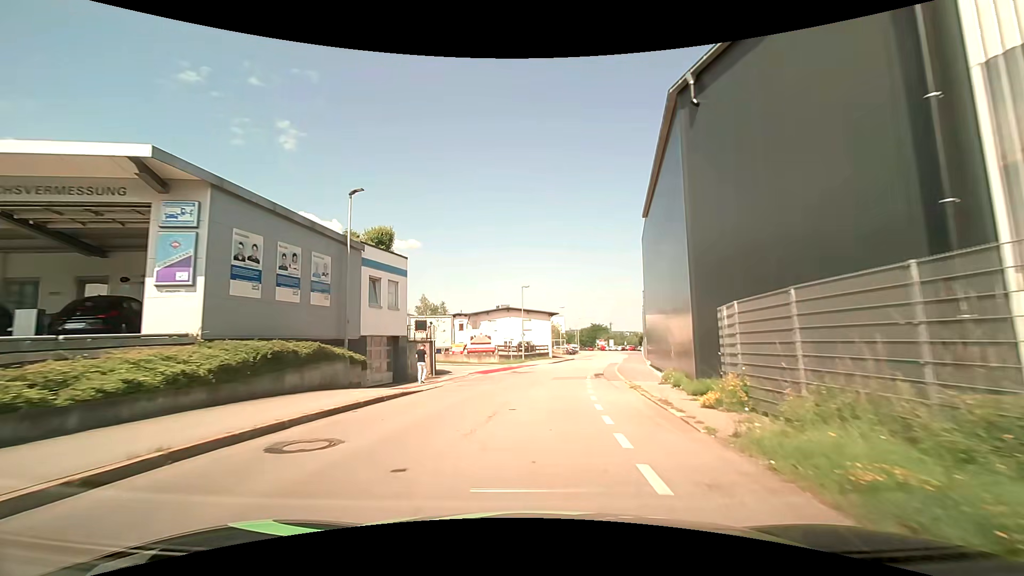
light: Day
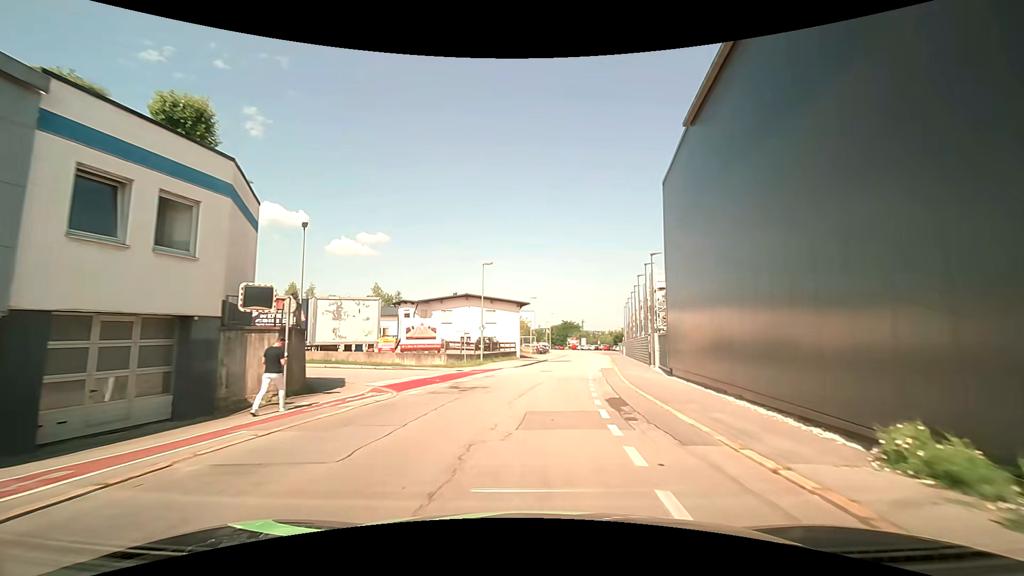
(+0.2, +13.3) m; +2°
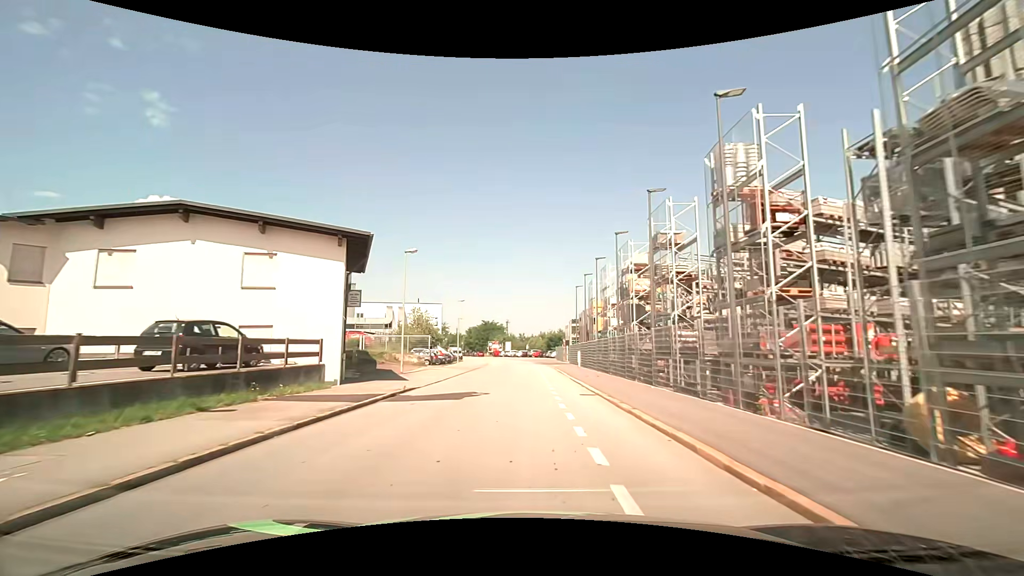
(+4.2, +34.0) m; +10°
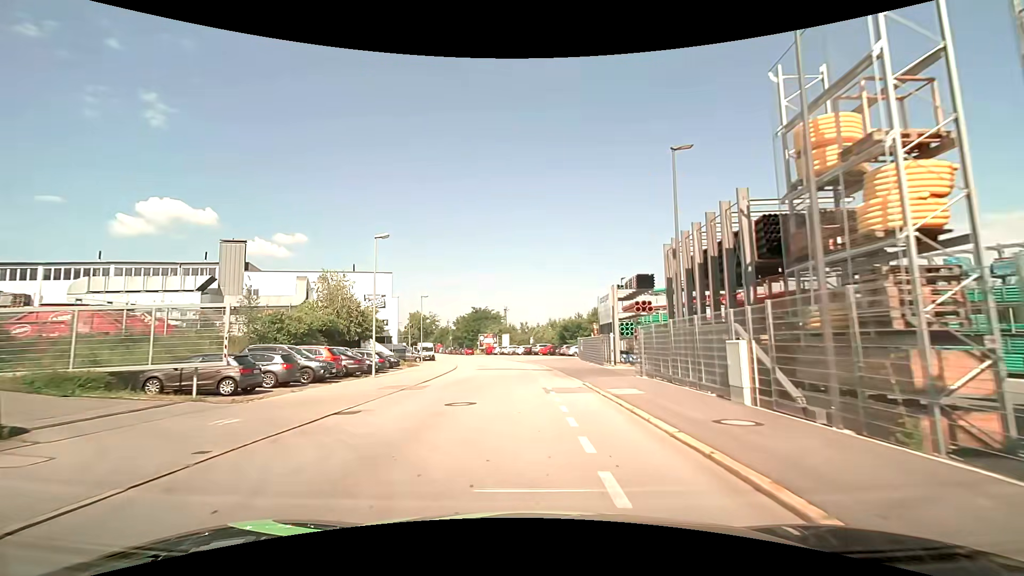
(+0.2, +34.2) m; 0°
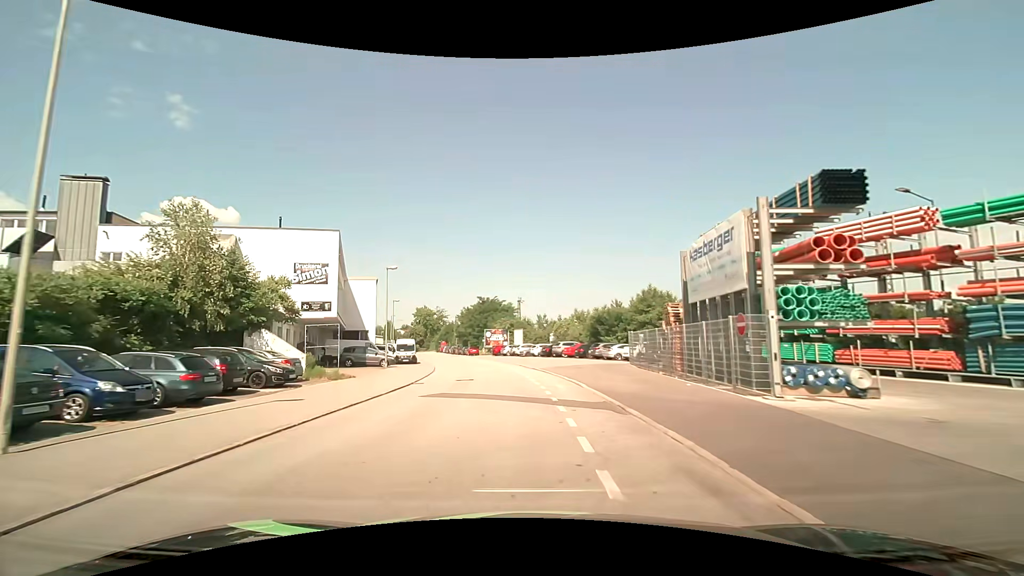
(-0.4, +20.0) m; -3°
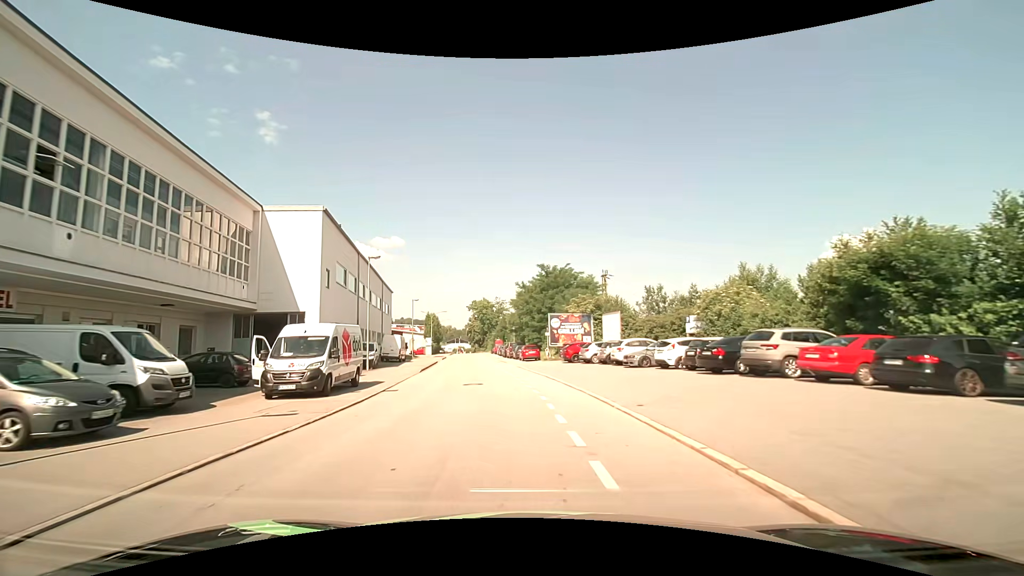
(-2.0, +33.9) m; -8°
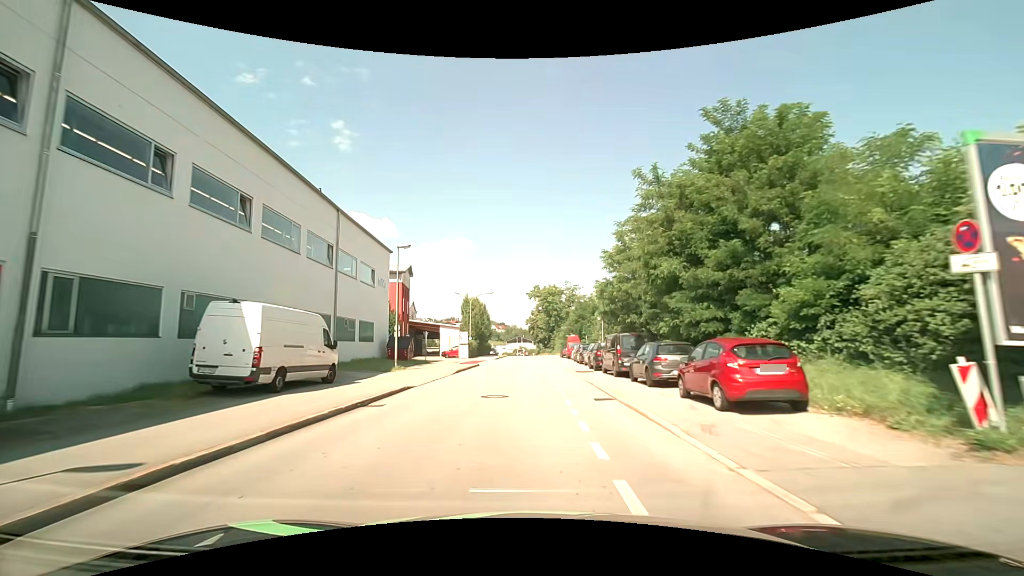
(-3.0, +35.2) m; -8°
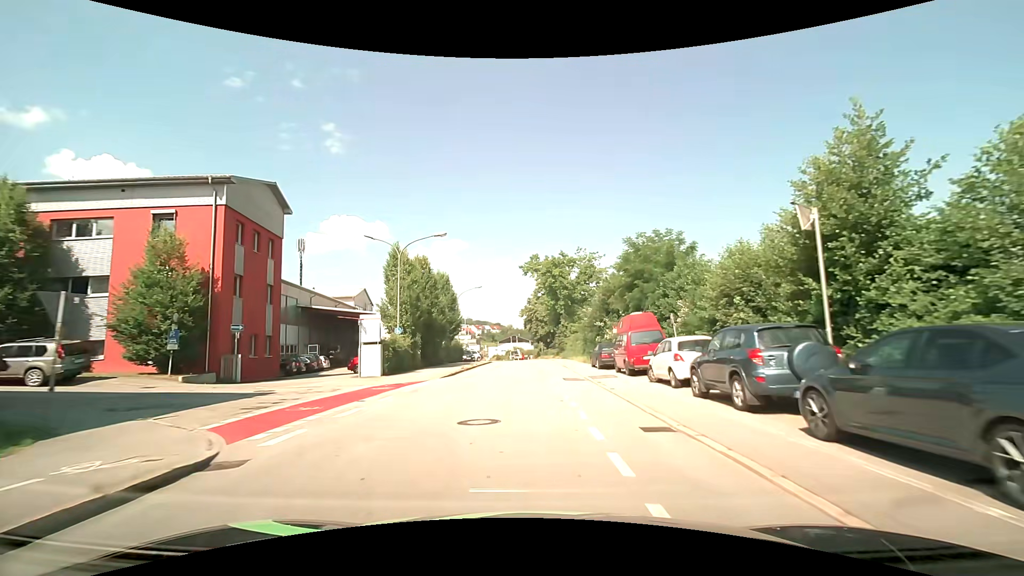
(-0.2, +35.5) m; 0°
(0, +10) (0, +20) (0, +30) (0, +40) (0, +50) (0, +60) (0, +70) (-1, +80) (-2, +90) (-3, +100) m
